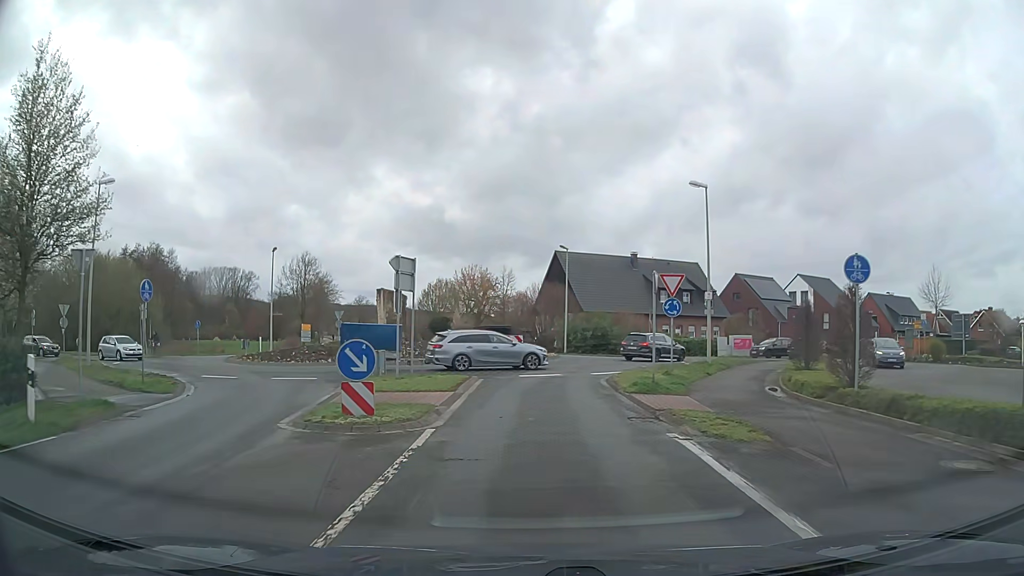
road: secondary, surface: asphalt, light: Day
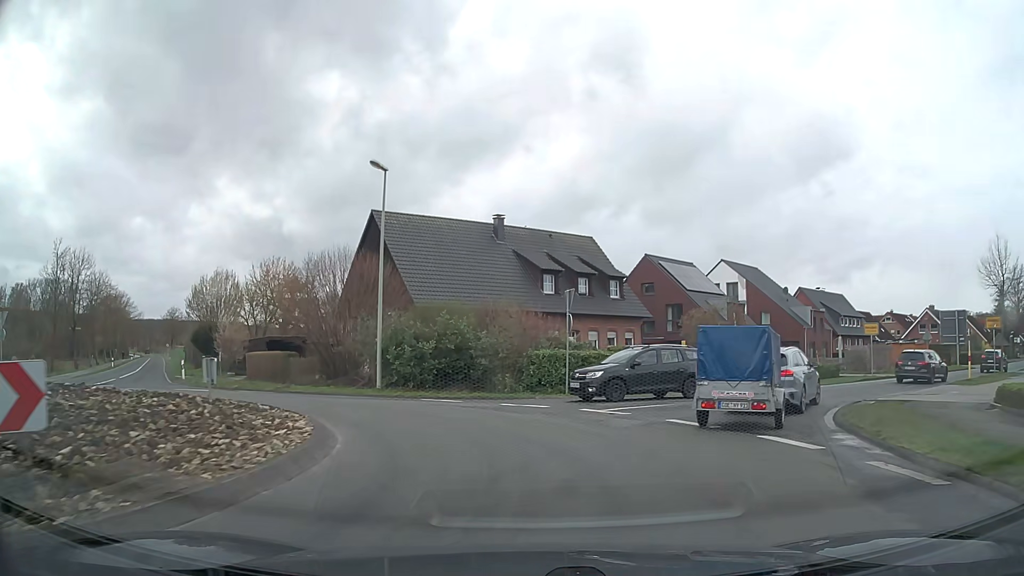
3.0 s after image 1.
(+1.6, +27.8) m; +14°
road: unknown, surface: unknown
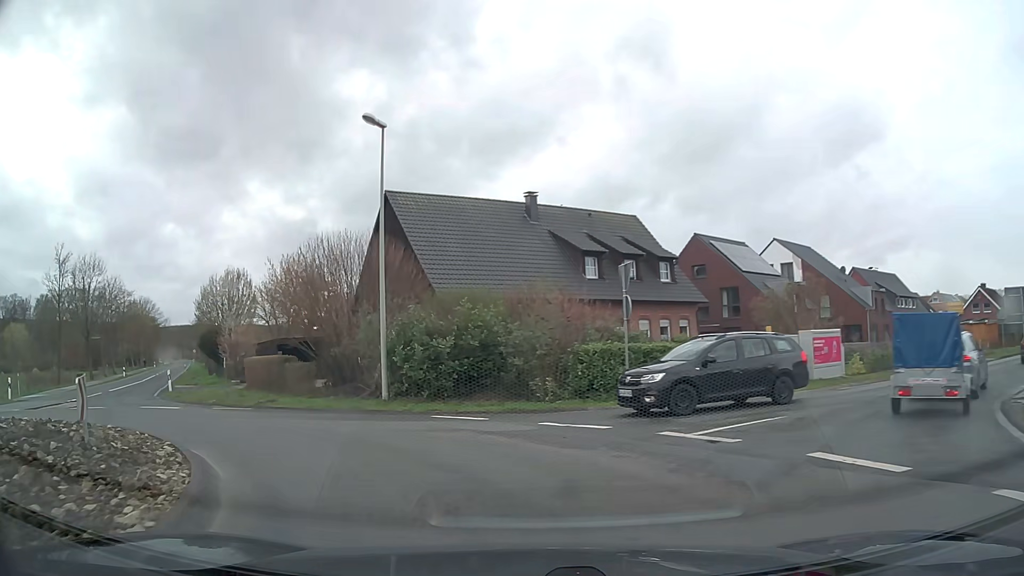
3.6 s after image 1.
(0.0, +5.3) m; -2°
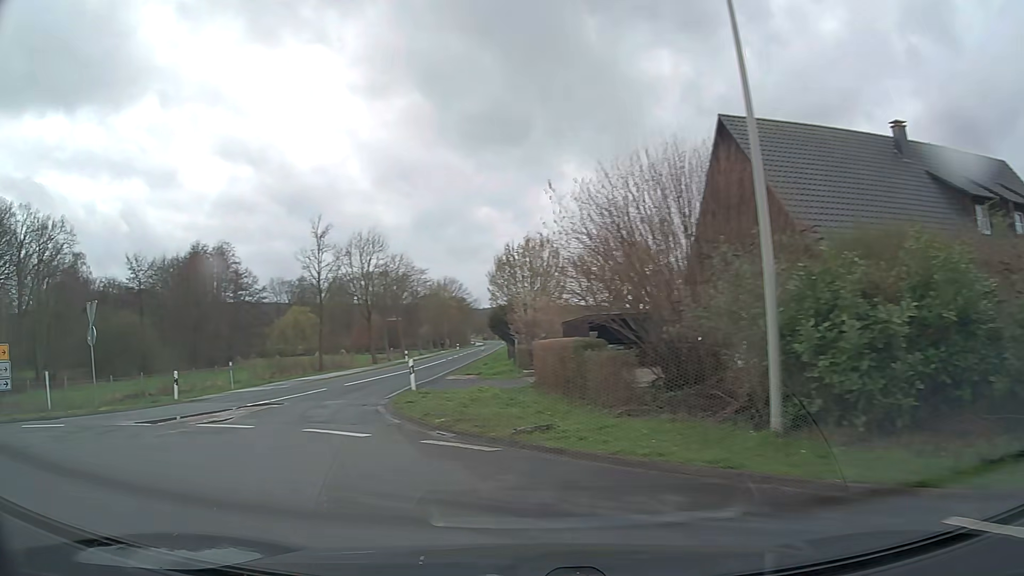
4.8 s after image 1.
(-2.1, +9.7) m; -28°
